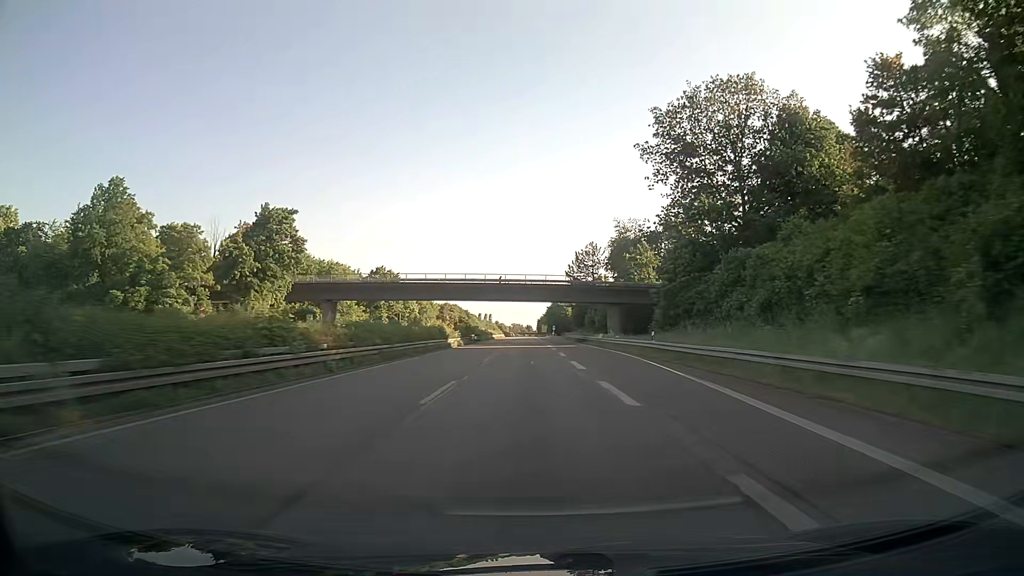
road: trunk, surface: asphalt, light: Day
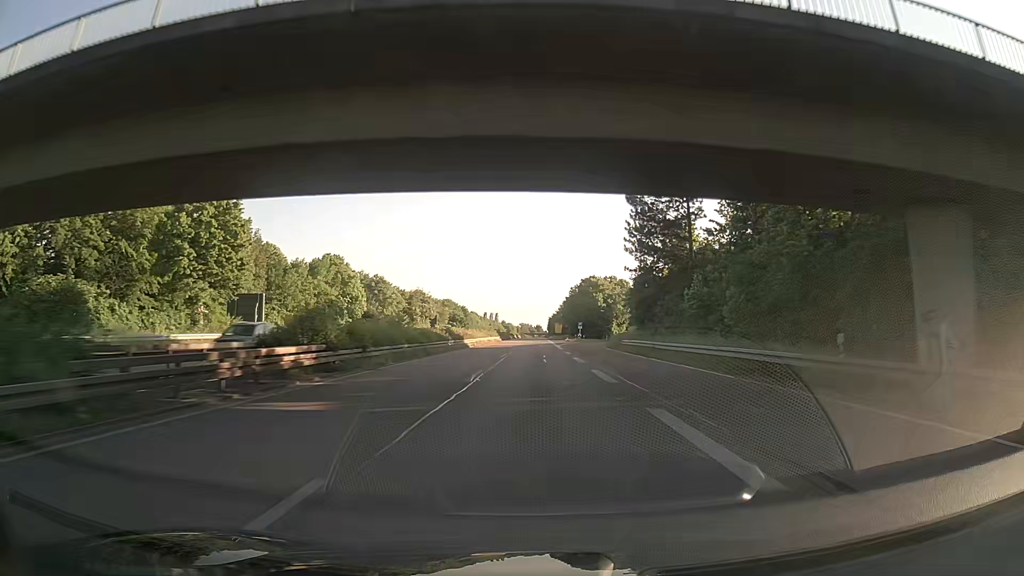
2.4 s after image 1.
(-0.5, +67.1) m; -1°
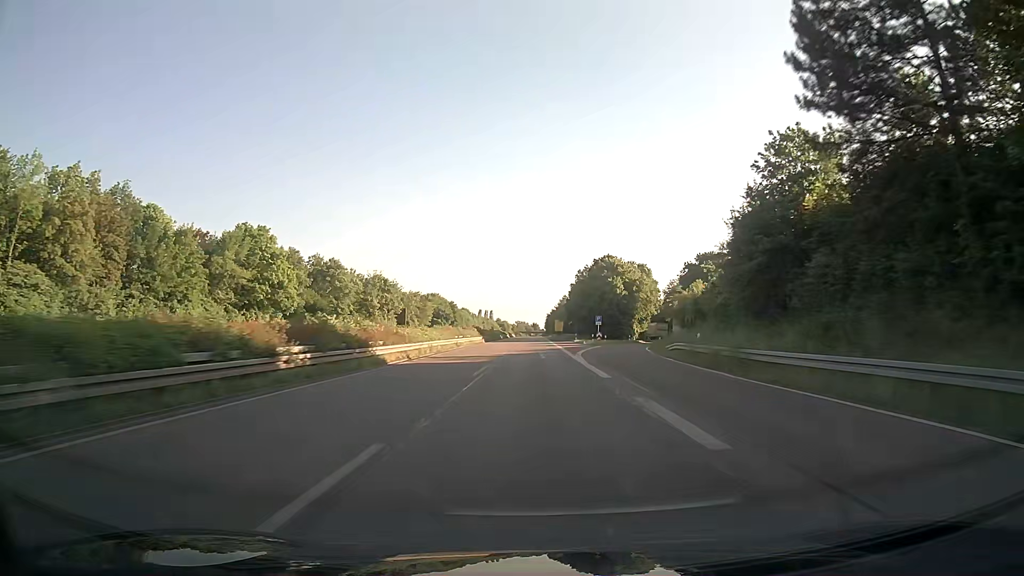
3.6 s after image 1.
(+0.1, +34.3) m; 0°
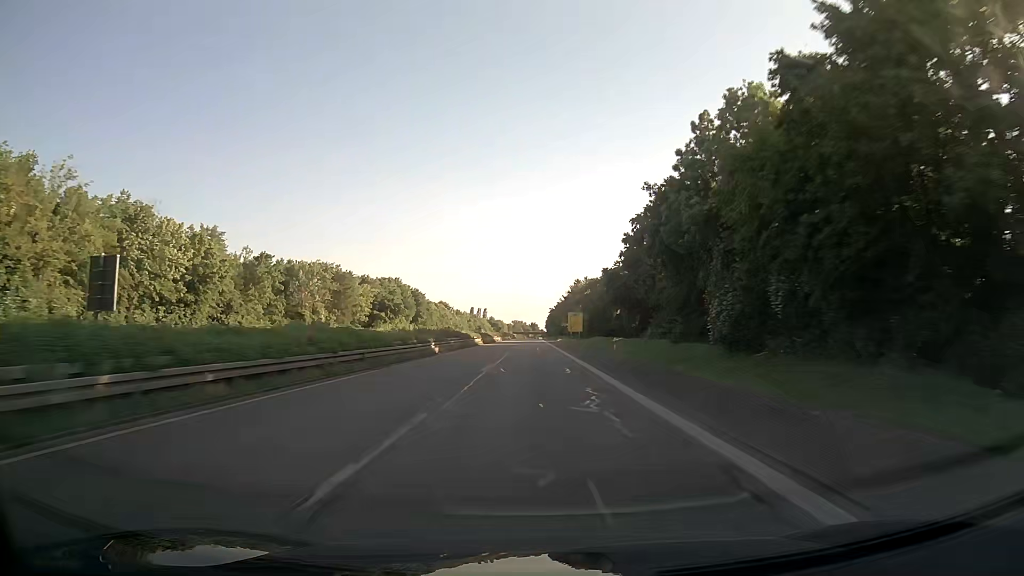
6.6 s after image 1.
(0.0, +87.6) m; 0°
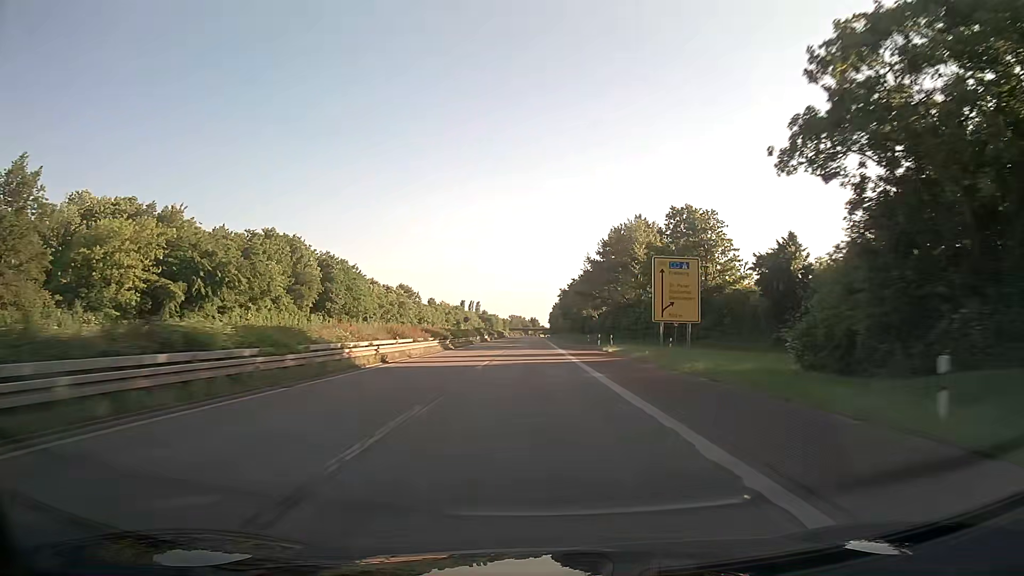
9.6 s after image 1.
(+0.1, +89.6) m; 0°
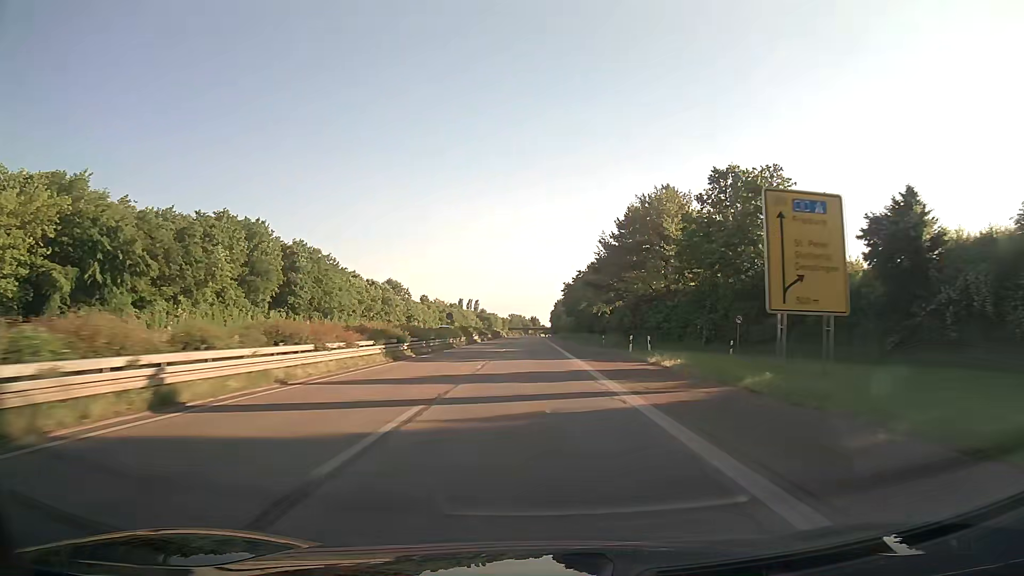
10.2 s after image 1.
(0.0, +18.1) m; 0°
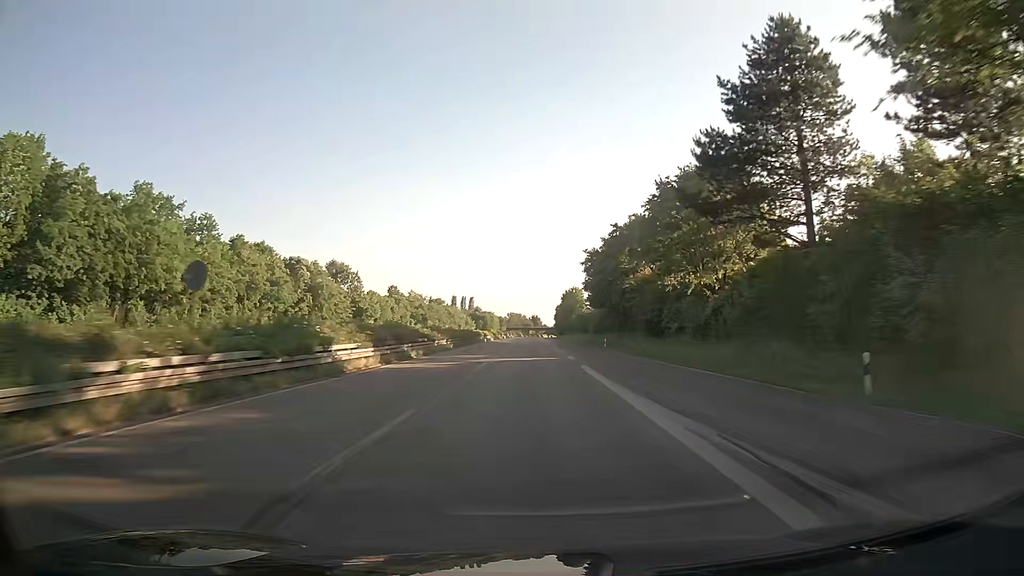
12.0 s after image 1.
(0.0, +54.8) m; 0°
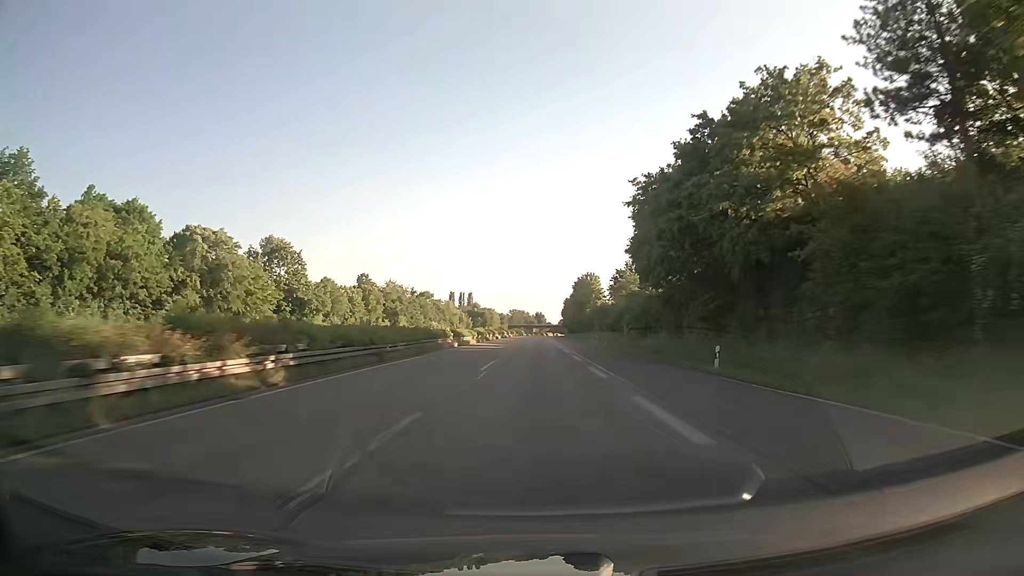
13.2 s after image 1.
(-0.2, +36.9) m; 0°
(0, +10) (0, +20) (0, +30) (0, +40) (0, +50) (0, +60) (0, +70) (0, +80) (0, +90) (0, +100) m
